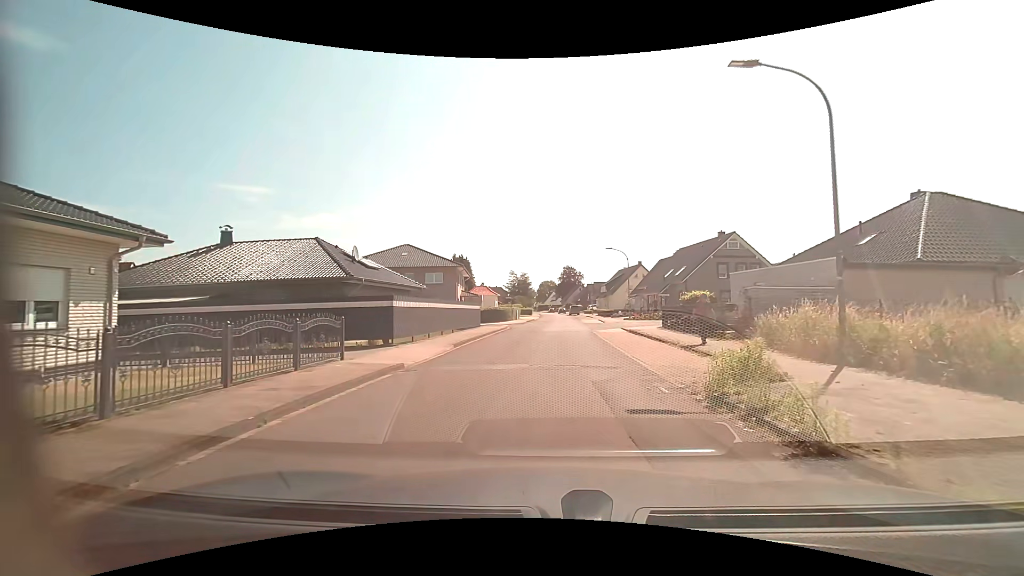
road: residential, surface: asphalt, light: Day
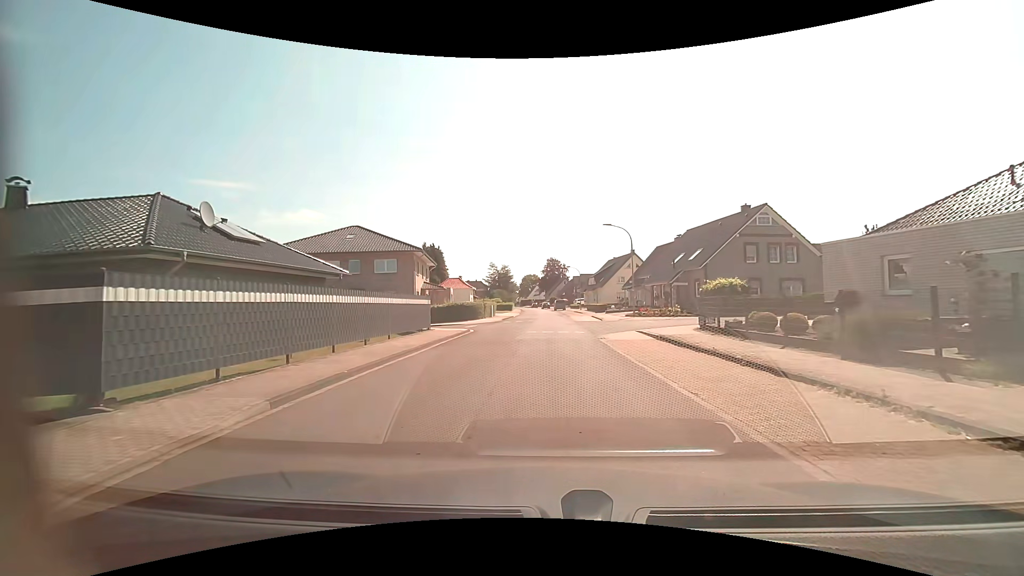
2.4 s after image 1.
(+0.1, +11.7) m; +1°
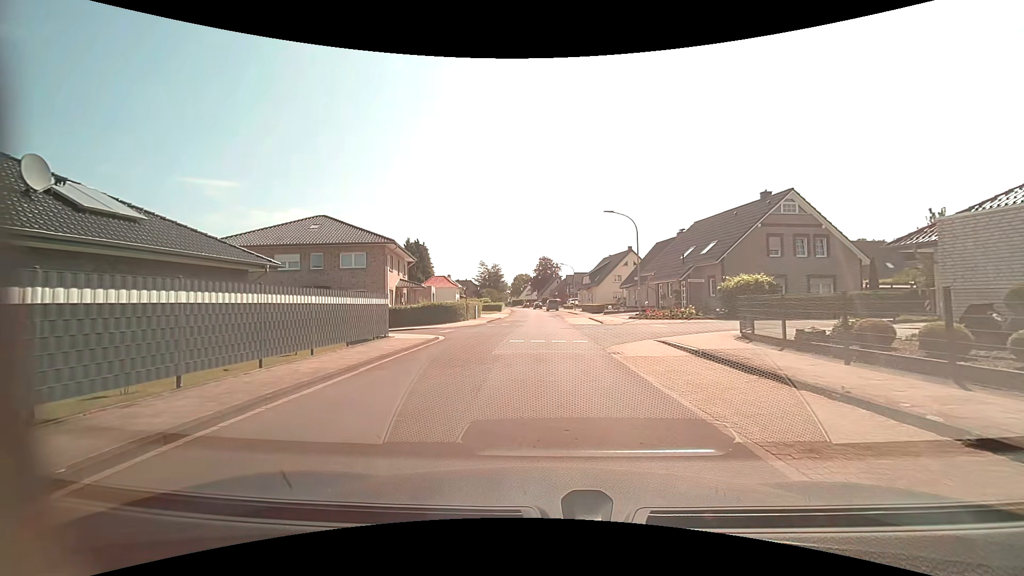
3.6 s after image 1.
(+0.1, +5.7) m; +1°
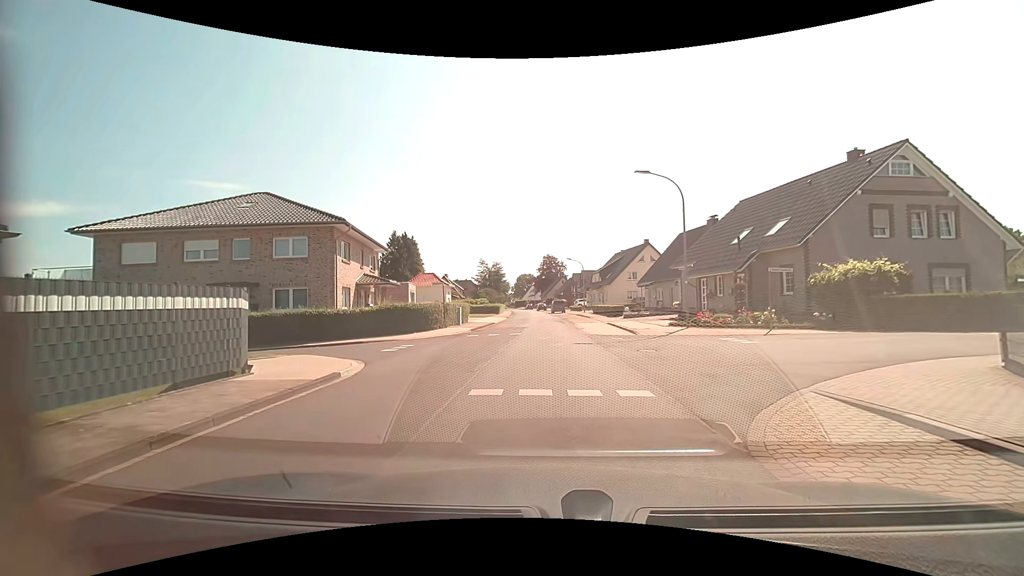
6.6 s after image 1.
(+0.1, +10.0) m; 0°
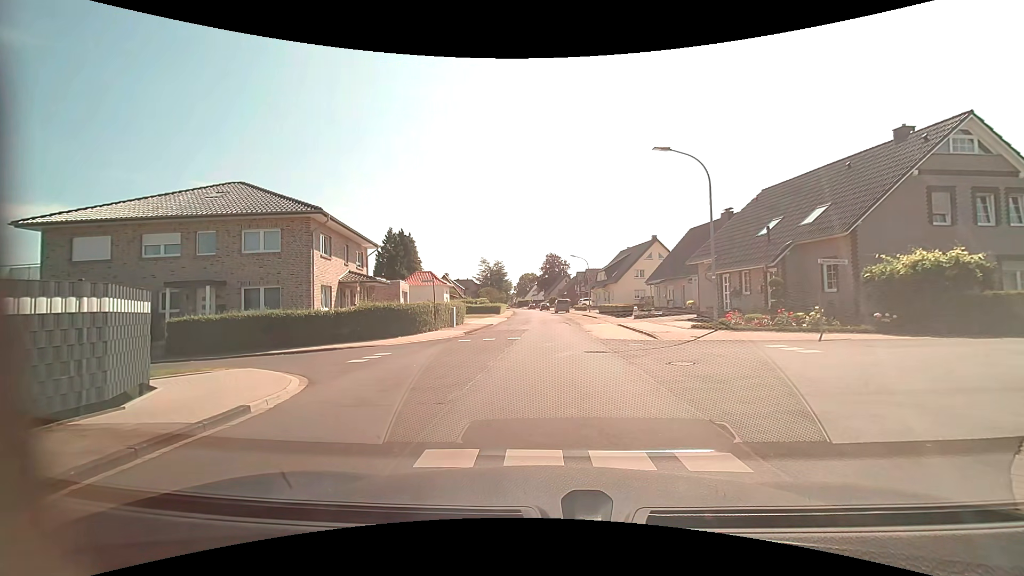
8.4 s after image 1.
(0.0, +3.2) m; 0°
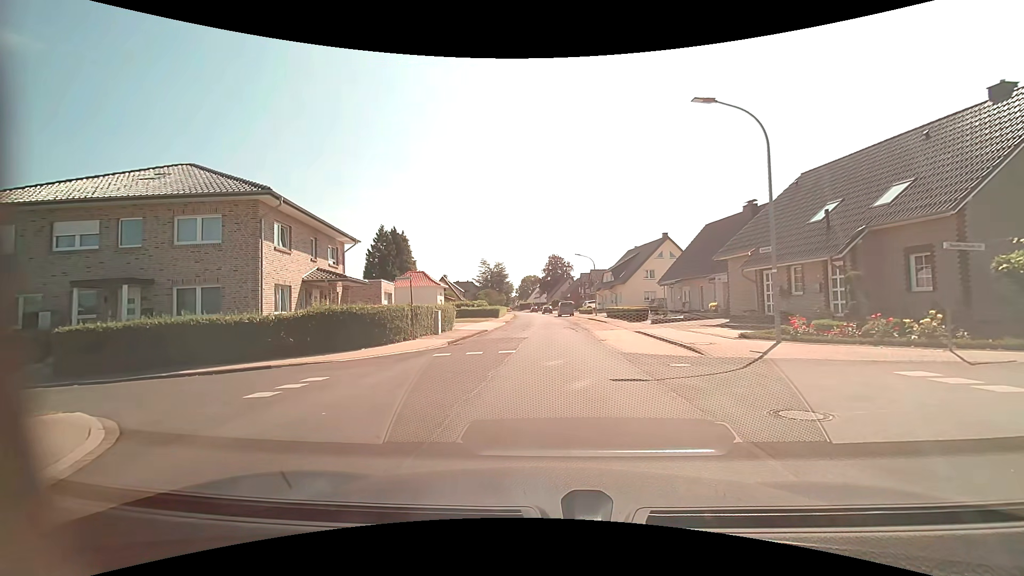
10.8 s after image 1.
(-0.1, +5.1) m; -1°
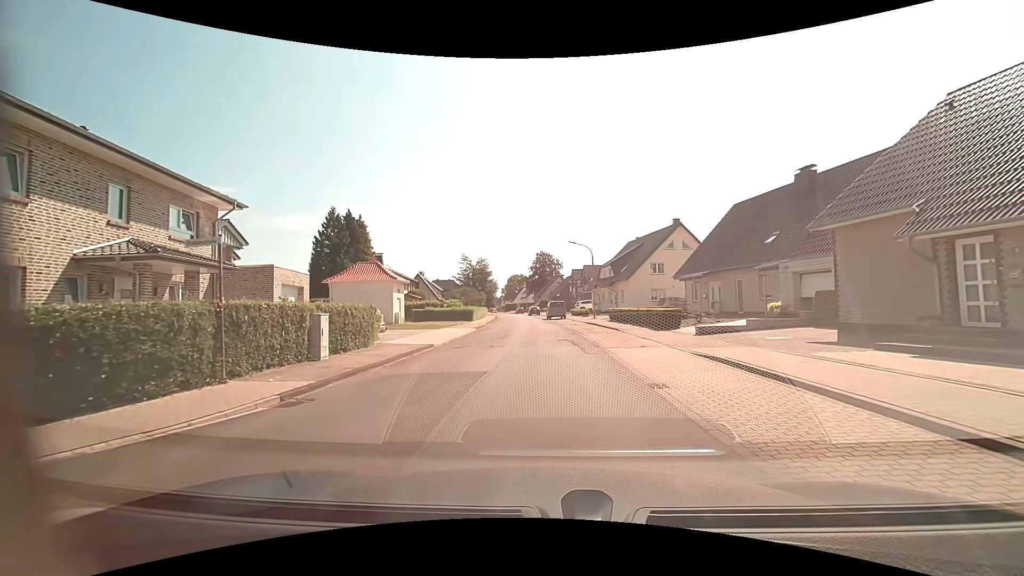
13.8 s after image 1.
(+0.2, +12.2) m; +2°
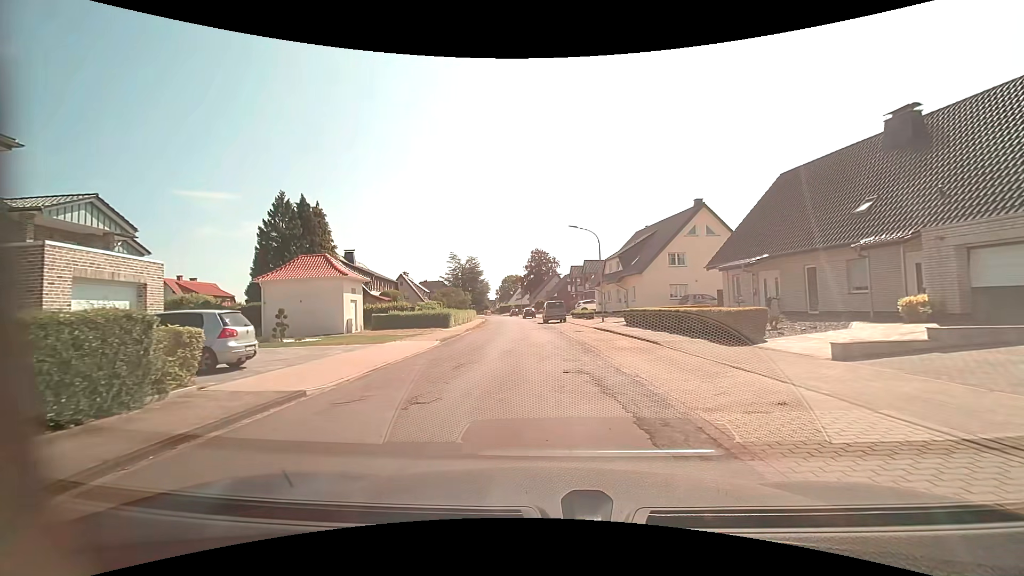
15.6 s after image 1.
(0.0, +9.9) m; 0°
(0, +10) (-1, +20) (-1, +30) (-2, +40) (-3, +50) (-4, +60) (-5, +70) (-6, +80) (-8, +90) (-9, +100) m
